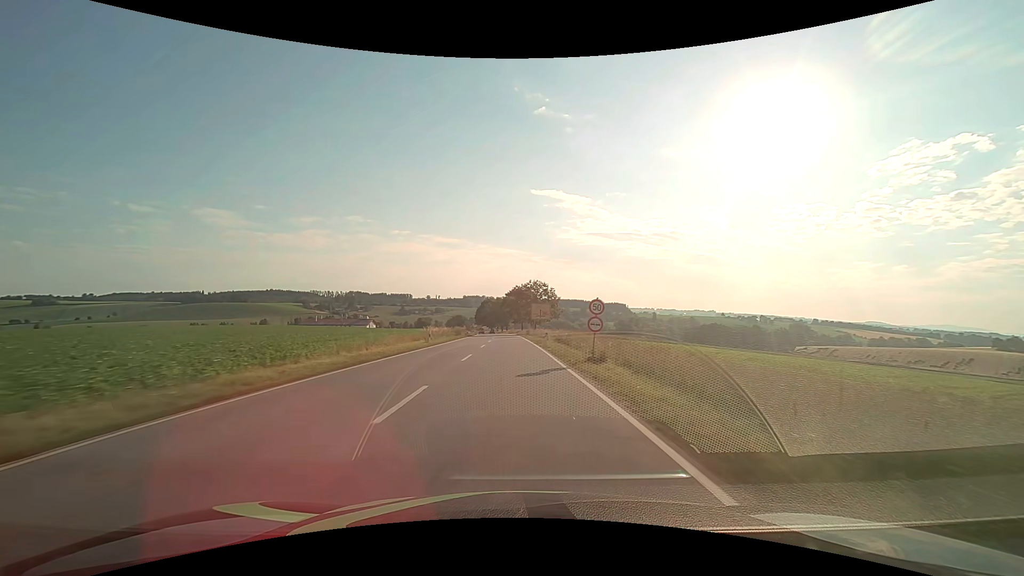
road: secondary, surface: asphalt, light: Day
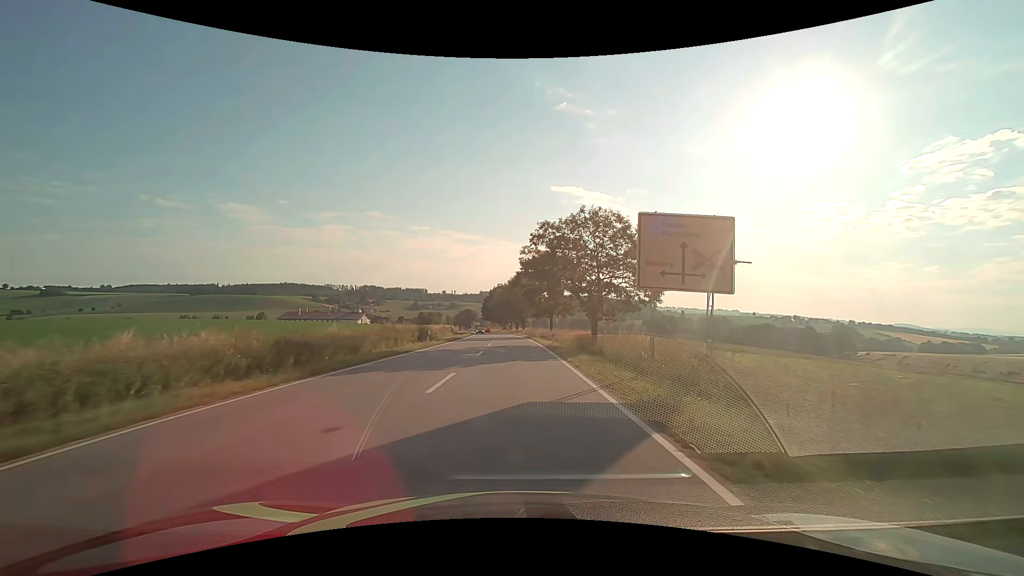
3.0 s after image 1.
(-0.7, +55.3) m; -2°
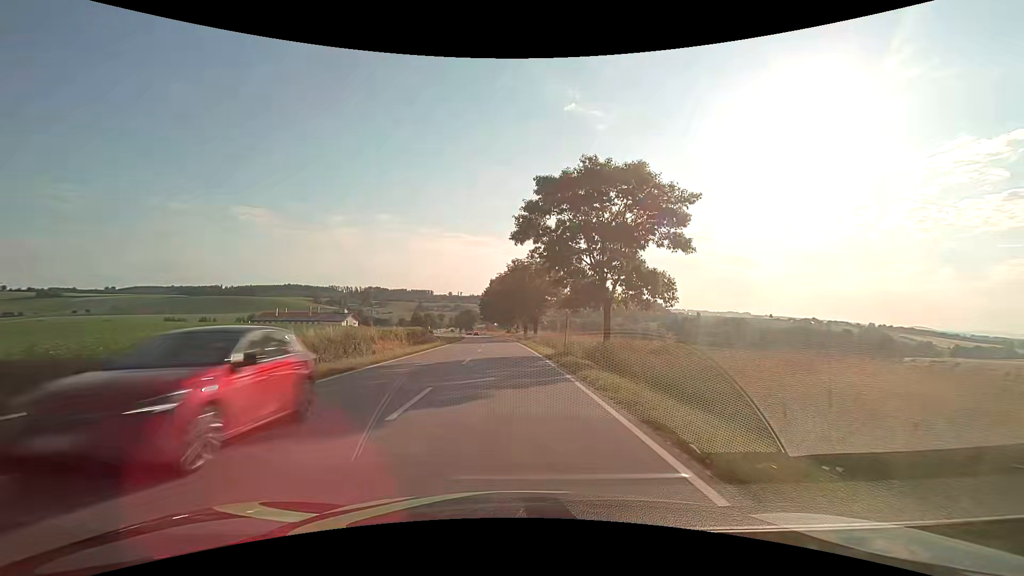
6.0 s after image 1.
(-0.2, +37.9) m; -1°
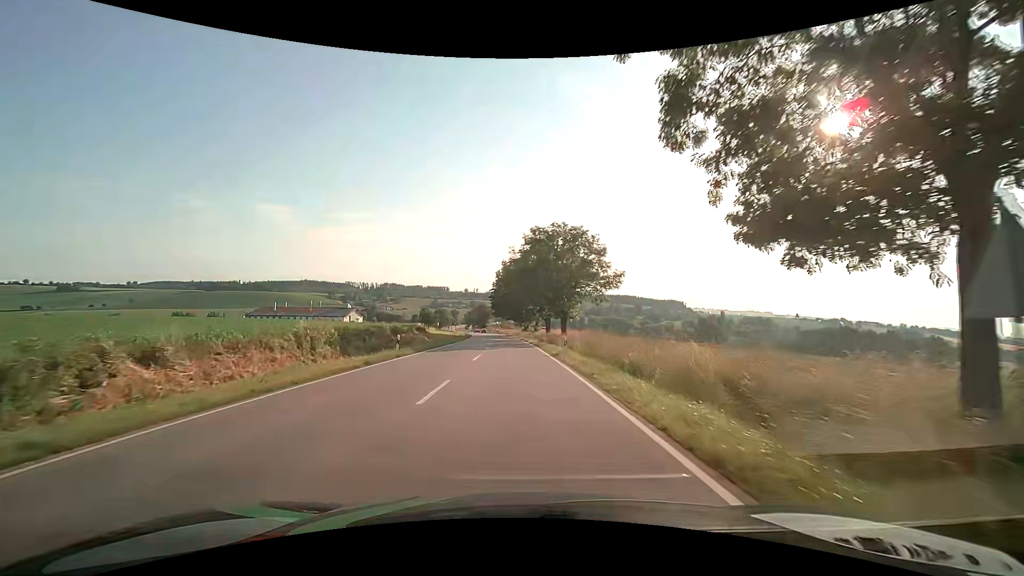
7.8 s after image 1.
(-0.5, +22.5) m; -2°
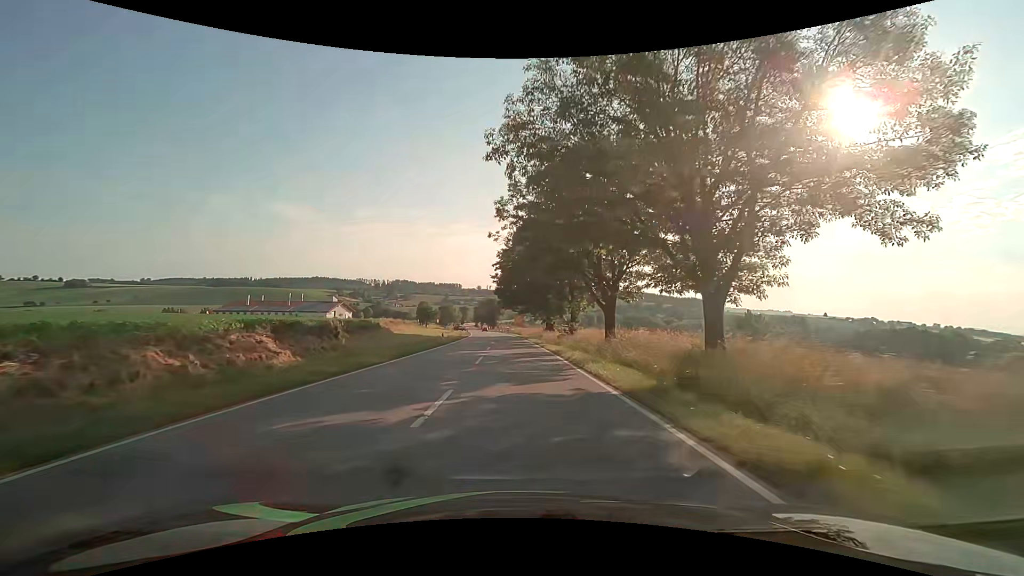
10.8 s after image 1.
(-0.6, +38.3) m; -2°
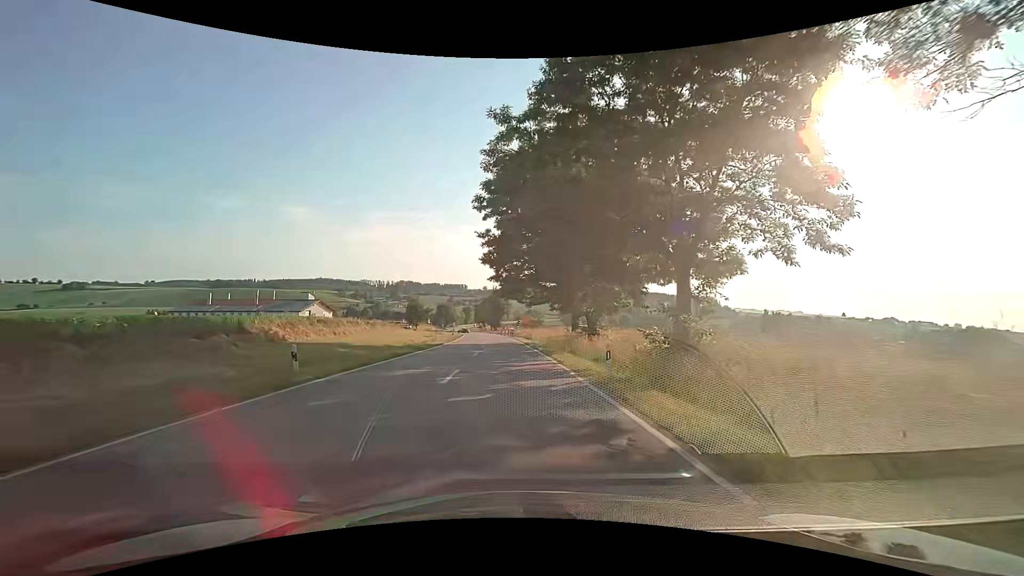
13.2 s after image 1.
(-0.1, +30.7) m; -1°
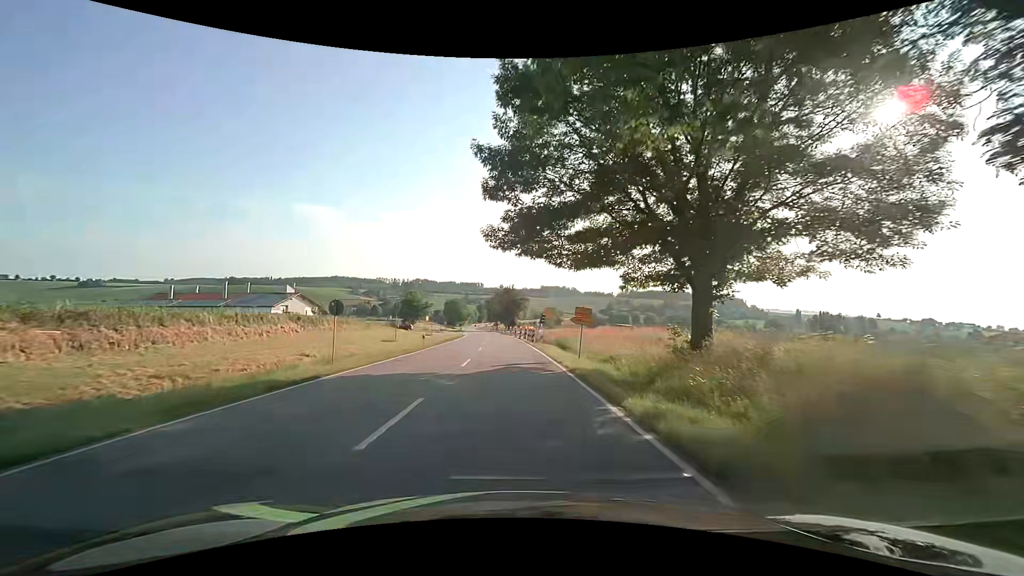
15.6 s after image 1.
(-0.6, +30.5) m; -2°
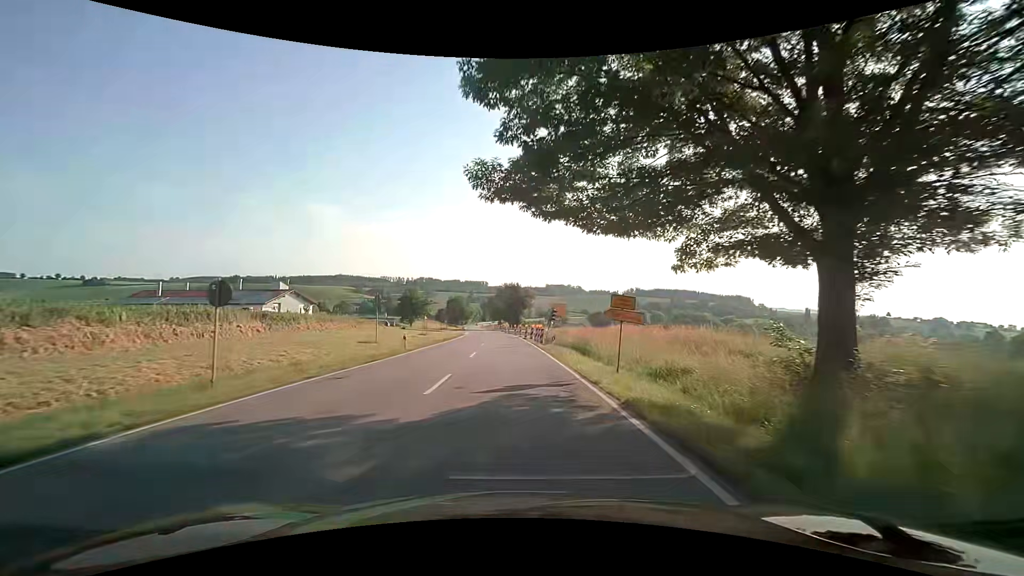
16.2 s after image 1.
(0.0, +7.6) m; -1°
